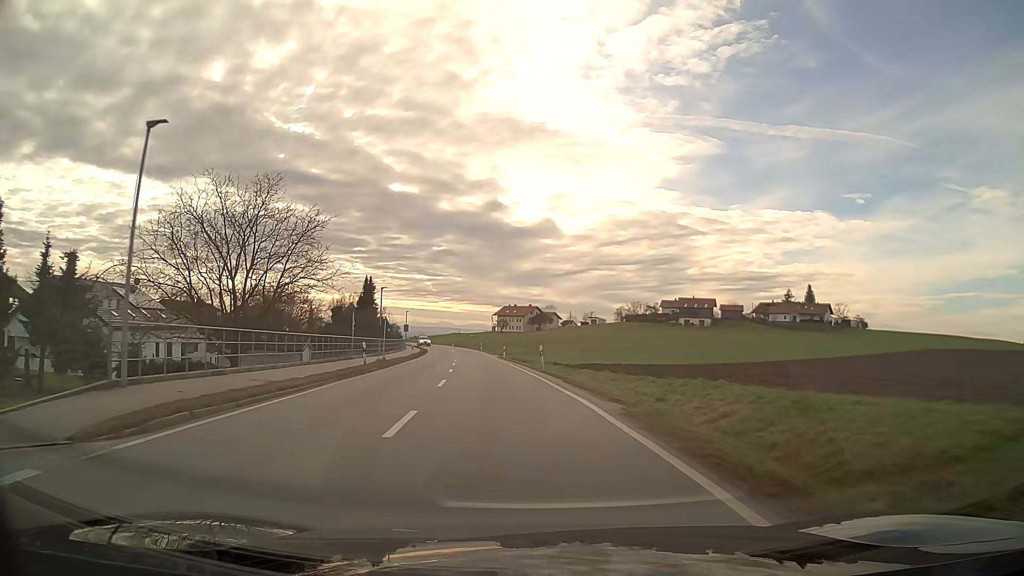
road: secondary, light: Day
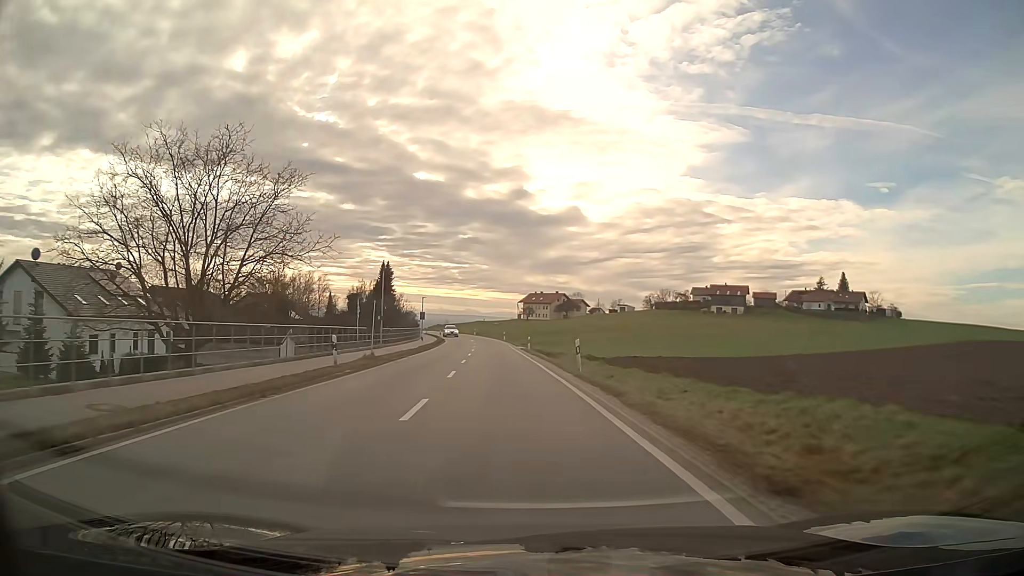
(-0.2, +8.0) m; -2°
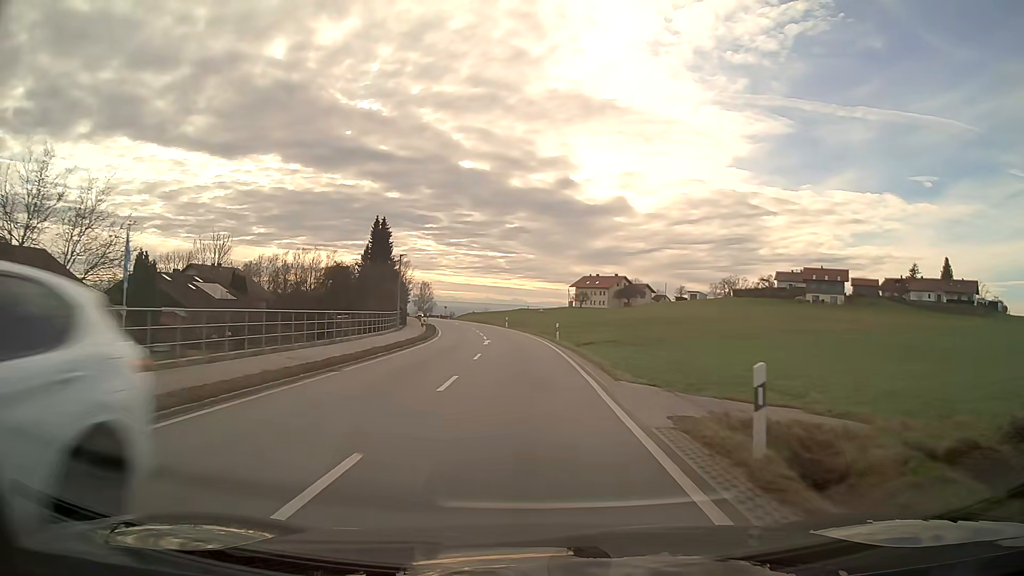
(-1.5, +42.2) m; -3°
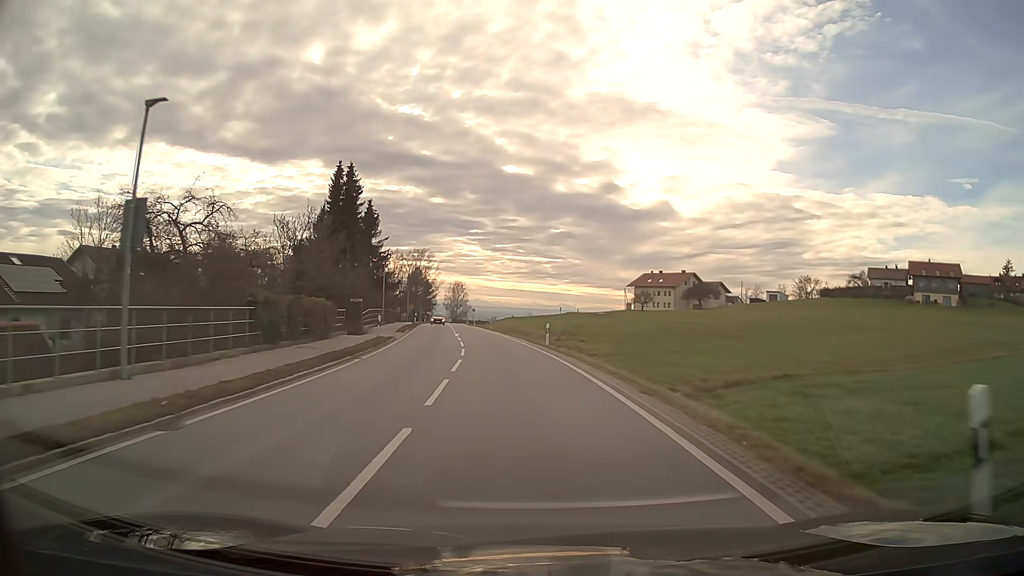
(-1.1, +35.0) m; -5°
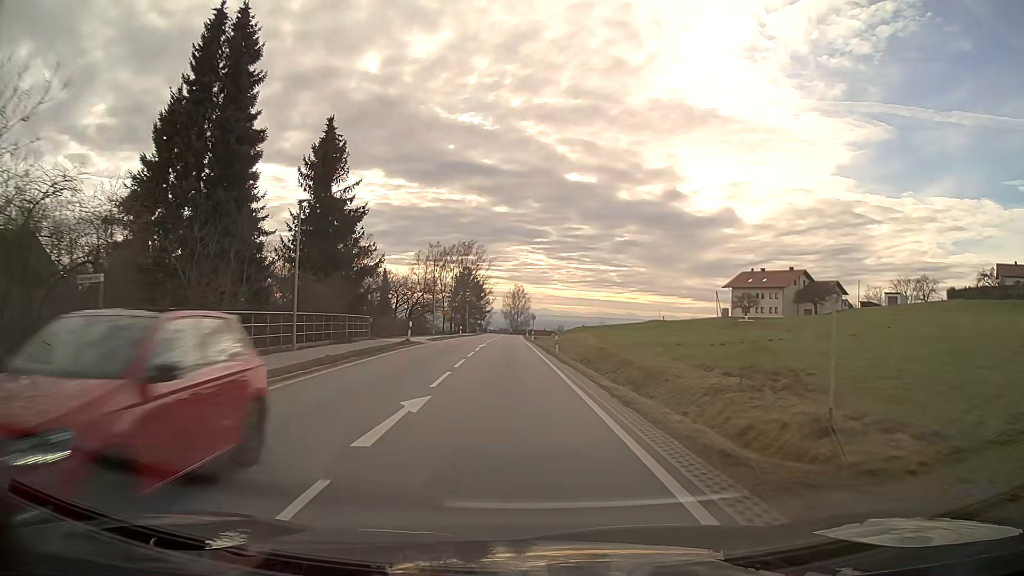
(-1.7, +32.6) m; -6°
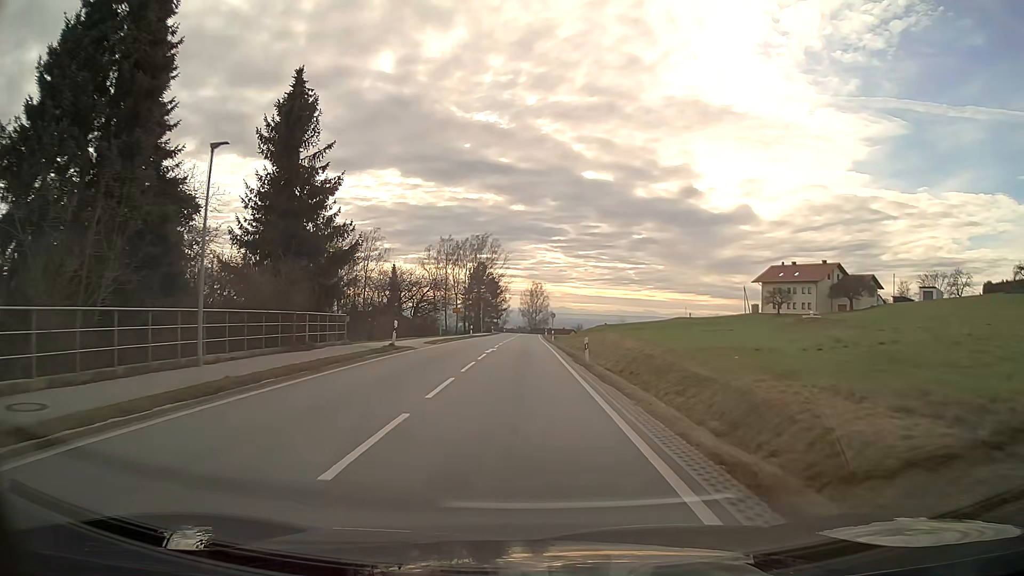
(-0.1, +8.2) m; -1°
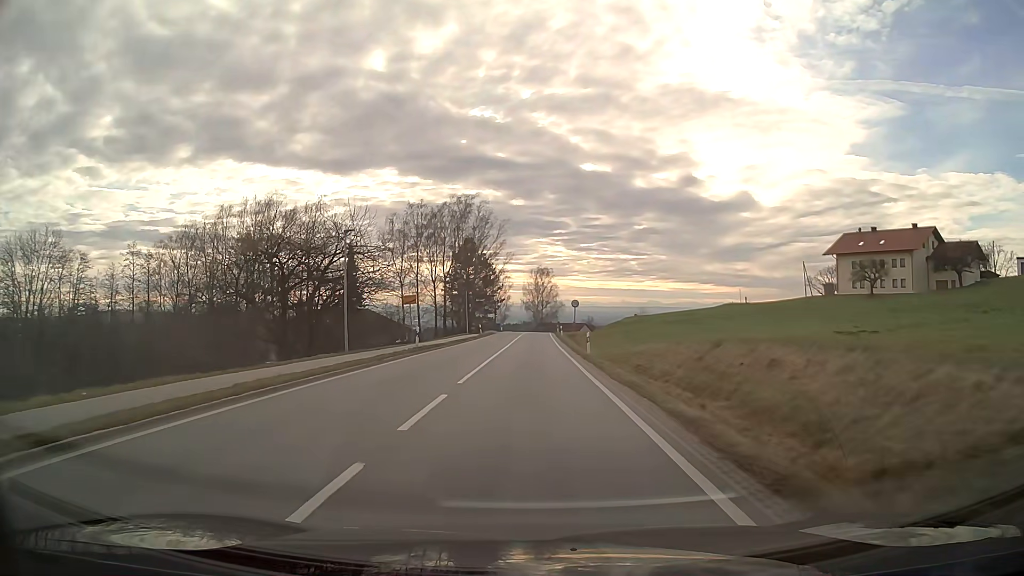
(-0.3, +33.5) m; 0°
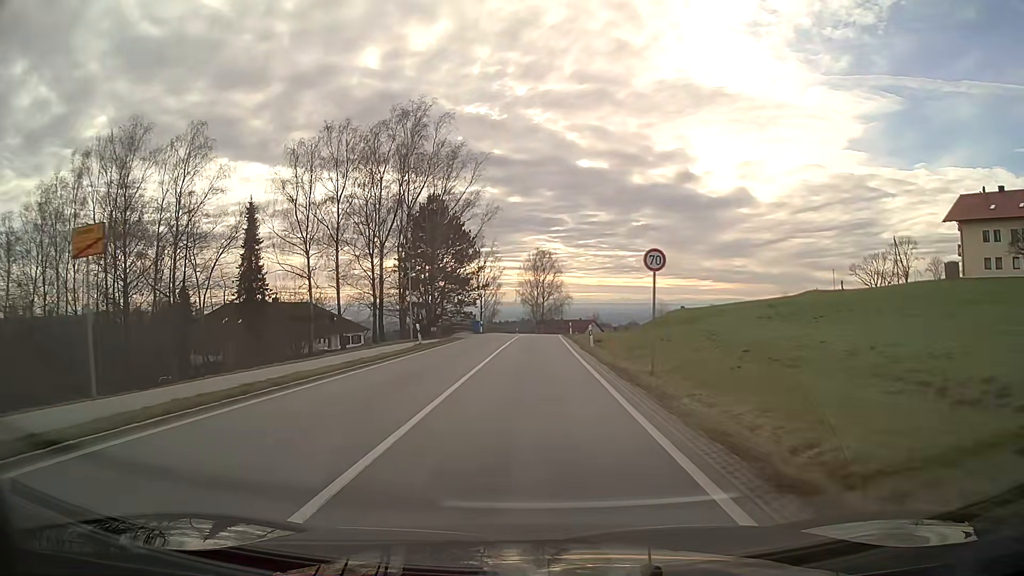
(0.0, +34.7) m; 0°
